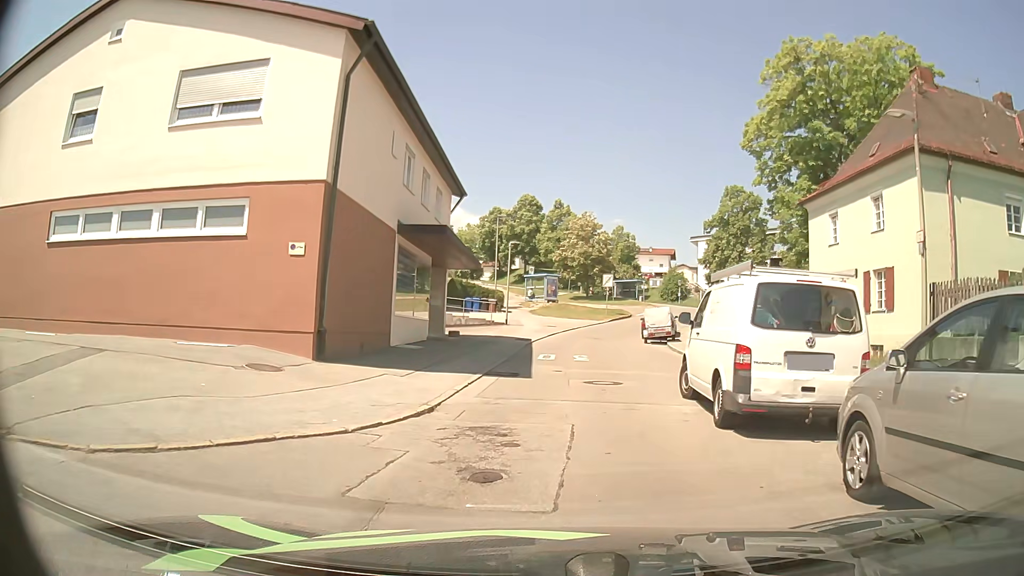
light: Day
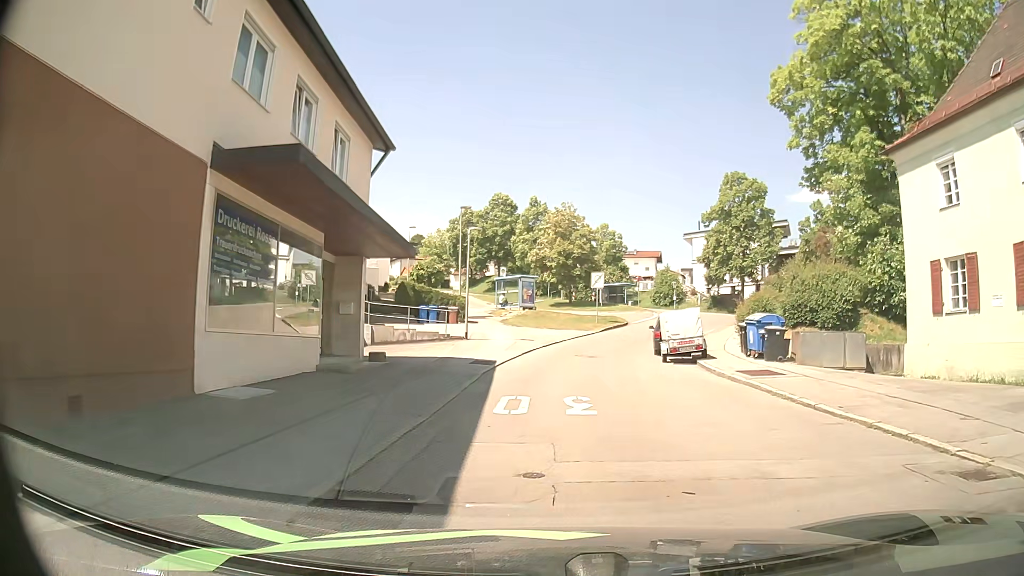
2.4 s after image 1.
(+0.2, +10.4) m; +2°
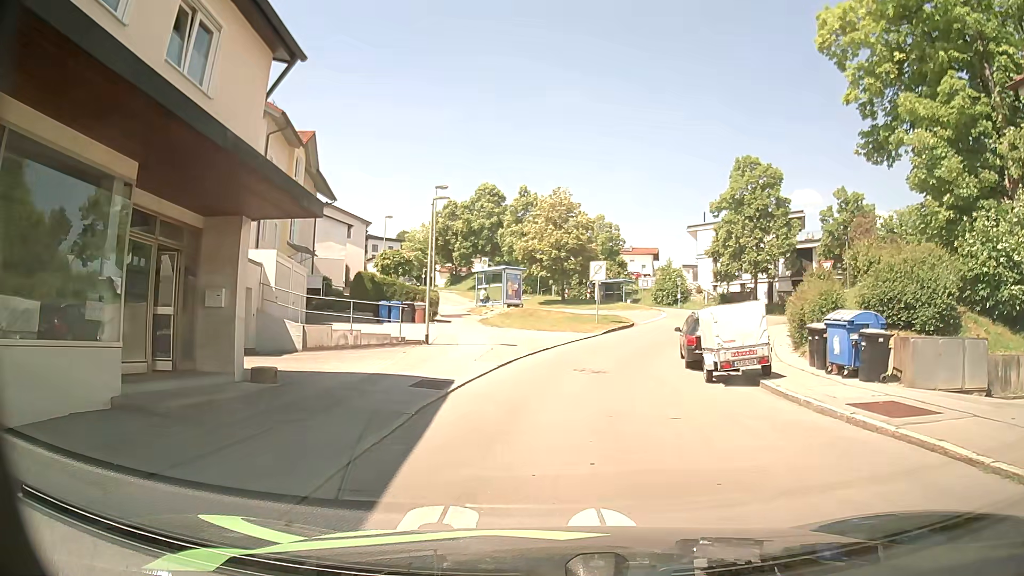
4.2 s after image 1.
(+0.2, +7.5) m; +3°
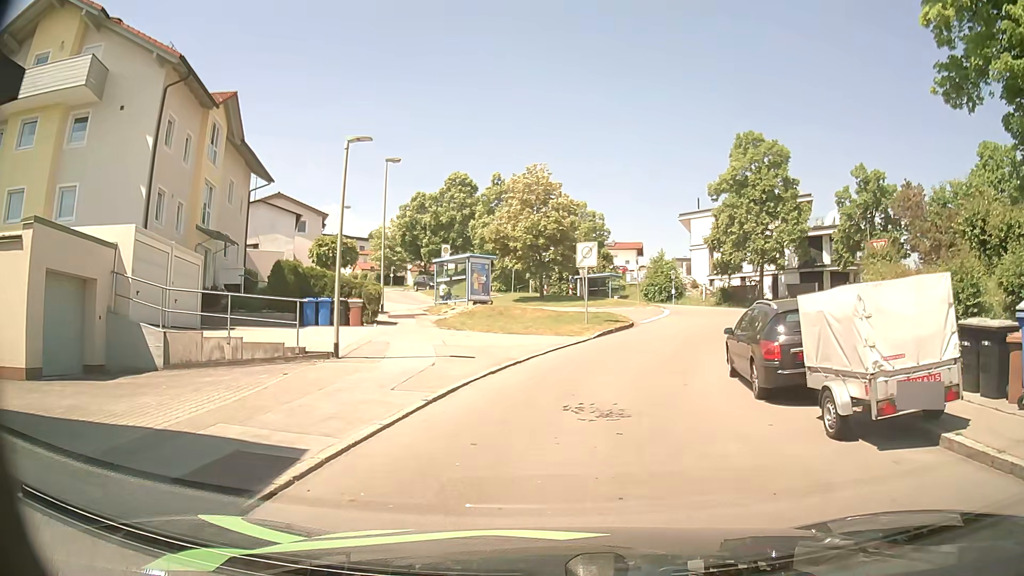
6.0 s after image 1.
(-0.1, +7.8) m; 0°
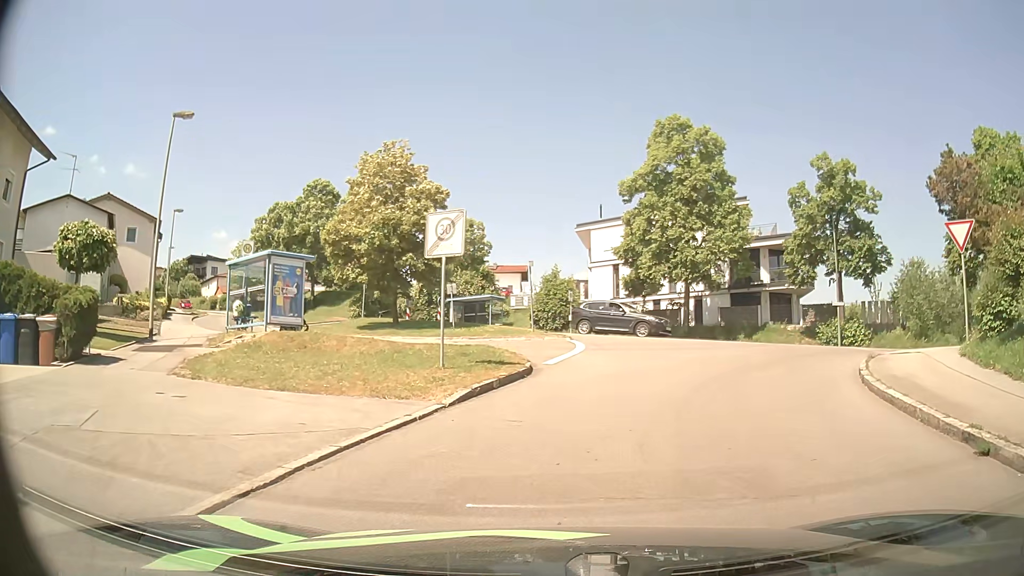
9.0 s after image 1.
(+0.7, +12.3) m; +8°
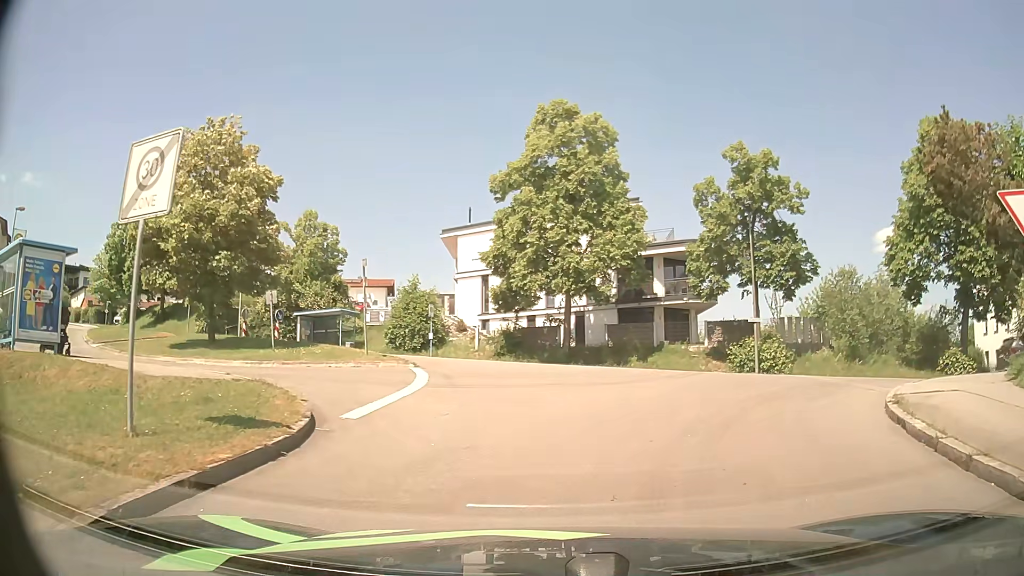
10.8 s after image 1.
(+0.8, +6.5) m; +12°
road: residential
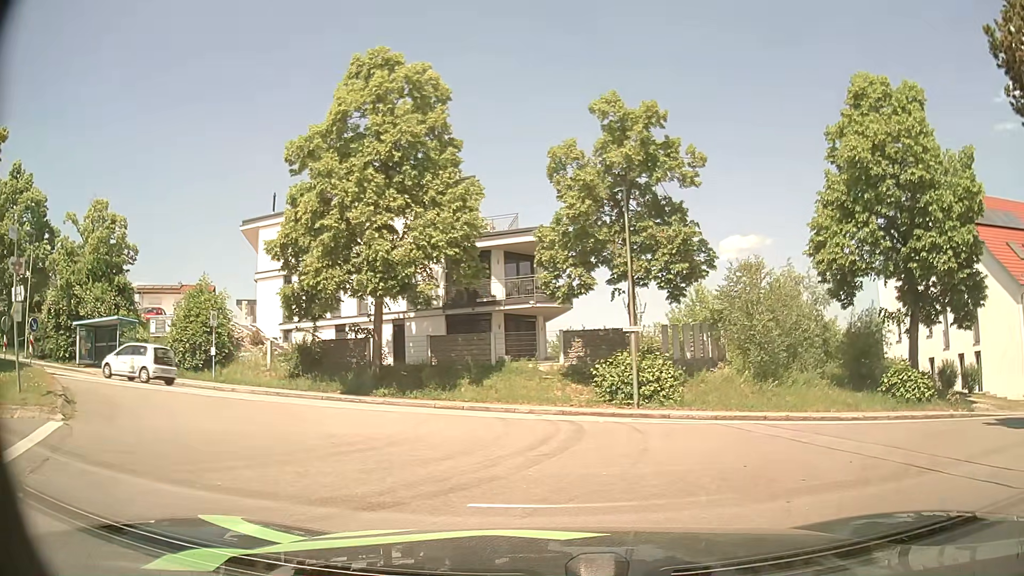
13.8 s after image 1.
(+1.0, +8.5) m; +15°
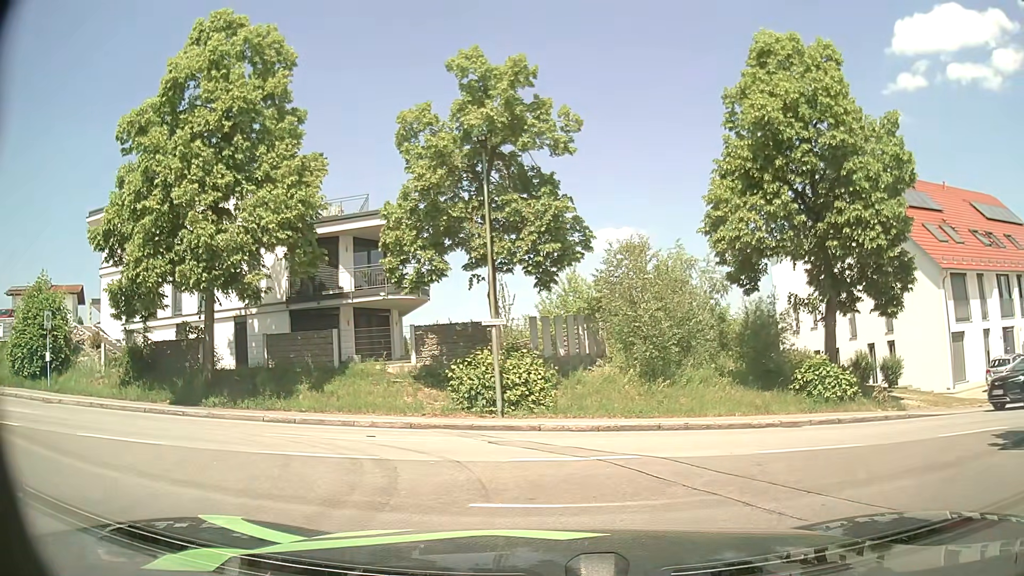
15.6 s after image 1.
(+0.3, +3.7) m; +10°
(+2, +9) (+11, +13) (+21, +15) (+31, +17) (+41, +20) (+50, +24) (+59, +27) (+69, +31) (+78, +35) (+87, +38) m
